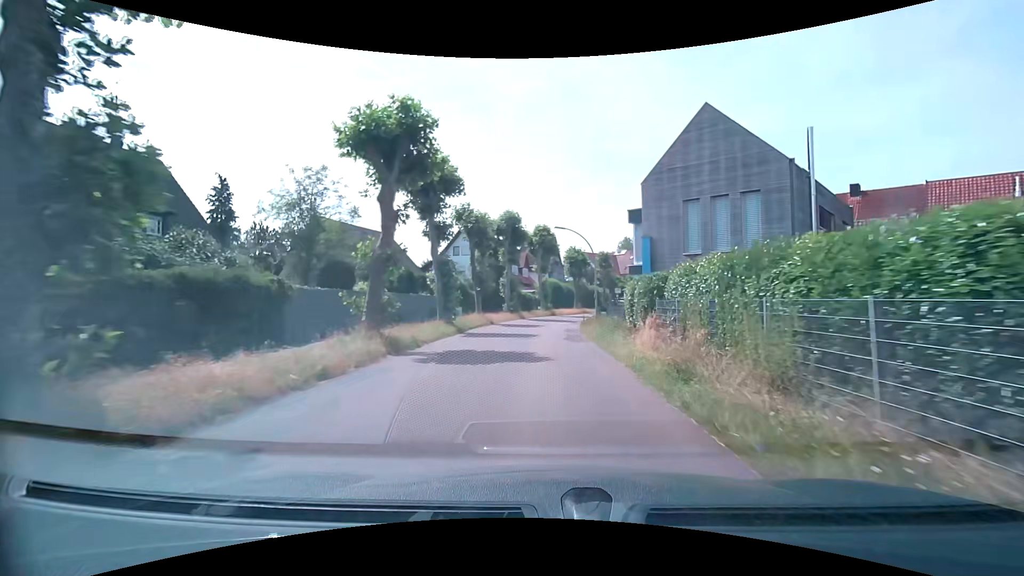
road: tertiary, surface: asphalt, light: Day
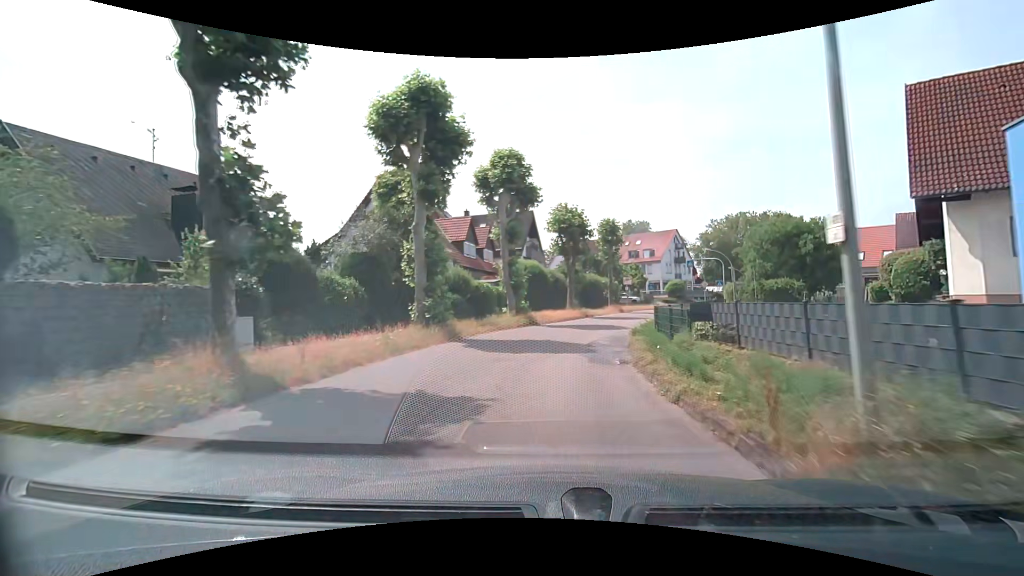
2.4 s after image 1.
(0.0, +26.3) m; +1°
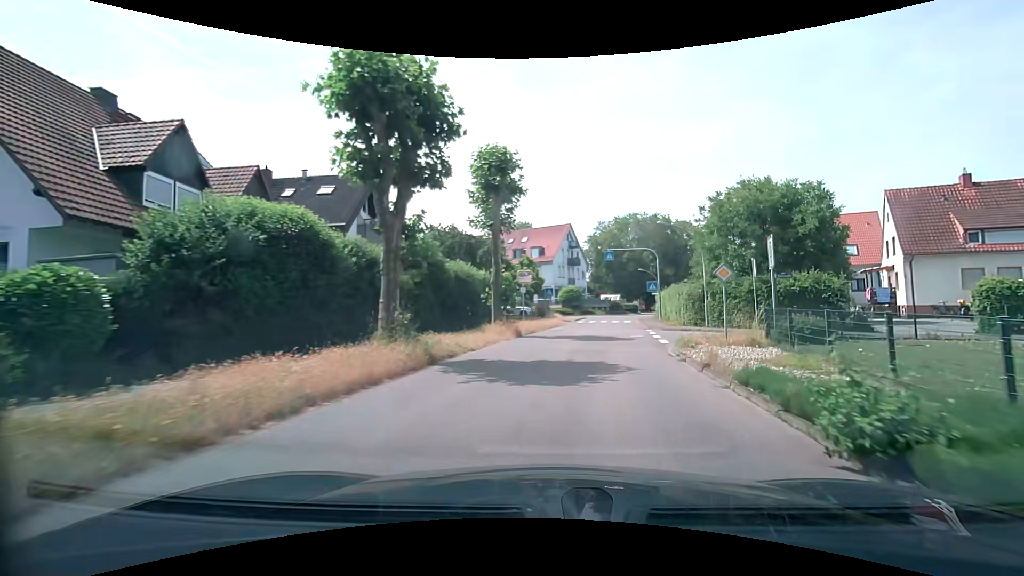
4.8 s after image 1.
(+2.2, +23.9) m; +14°
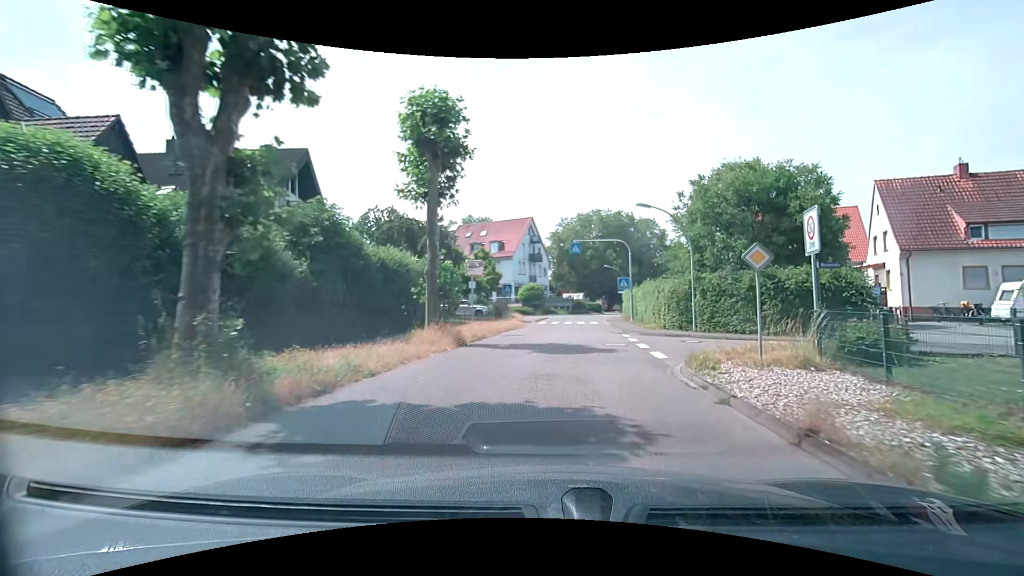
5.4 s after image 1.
(+0.2, +5.5) m; +5°
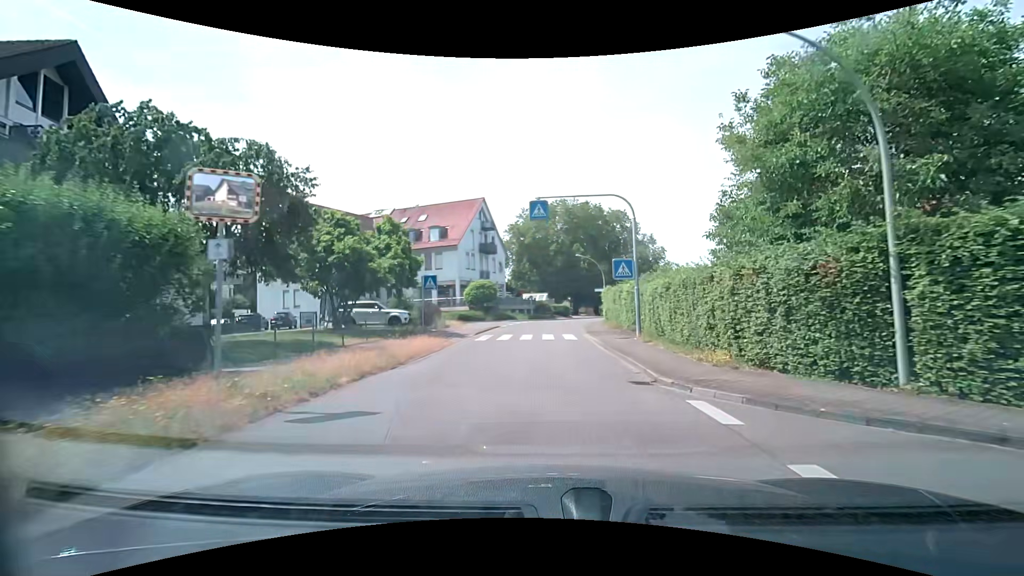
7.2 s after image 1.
(+0.6, +15.7) m; +4°
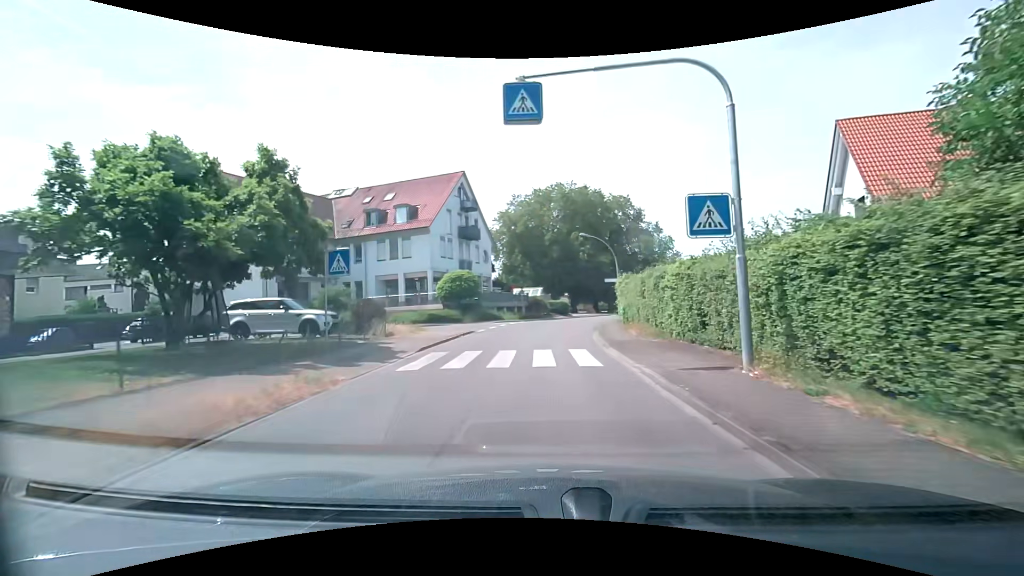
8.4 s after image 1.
(+0.2, +11.1) m; +1°
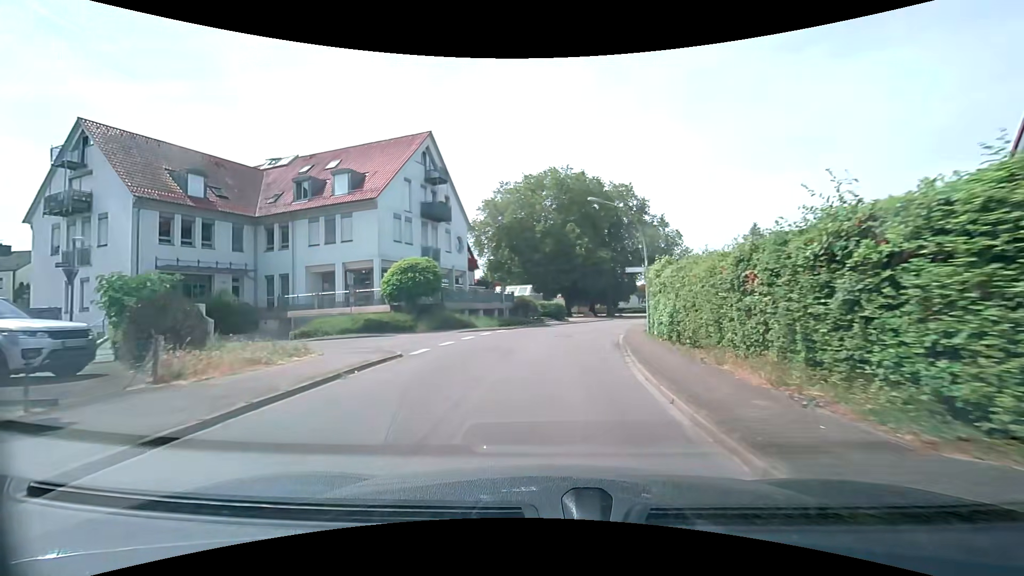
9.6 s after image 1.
(+0.1, +12.0) m; +1°
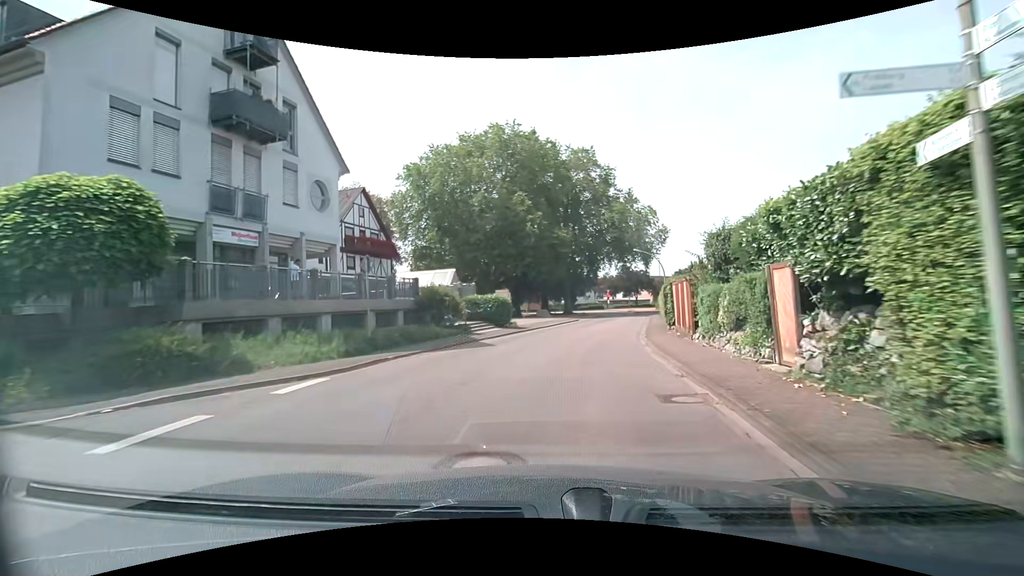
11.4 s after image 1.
(+0.7, +18.6) m; +5°
